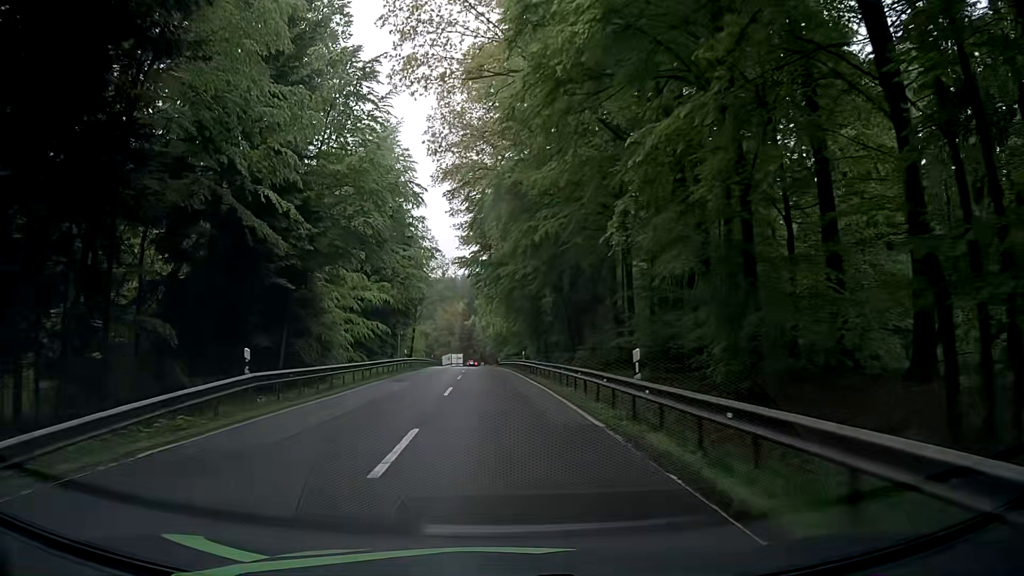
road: secondary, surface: asphalt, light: Day
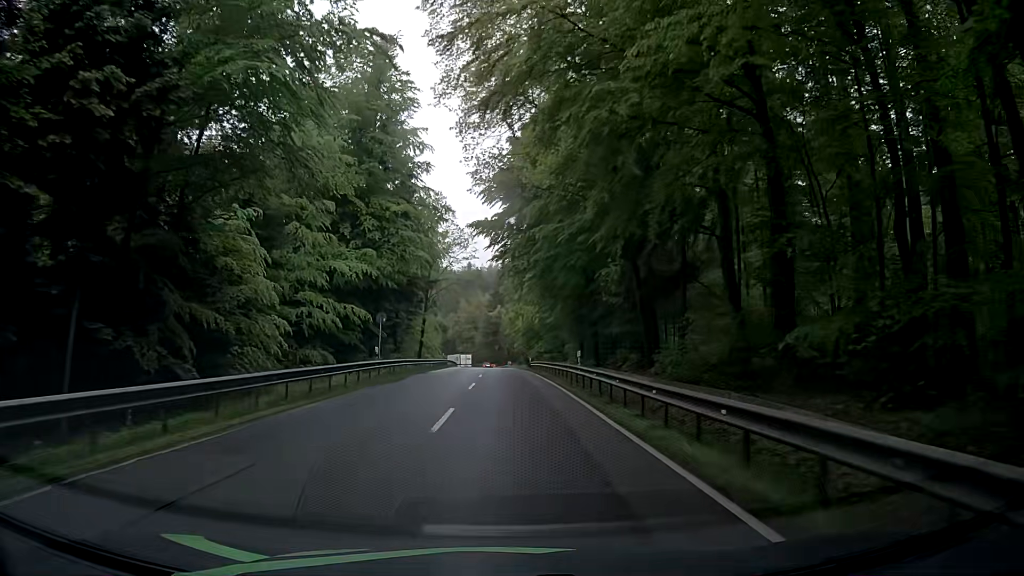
(-0.8, +19.2) m; -3°
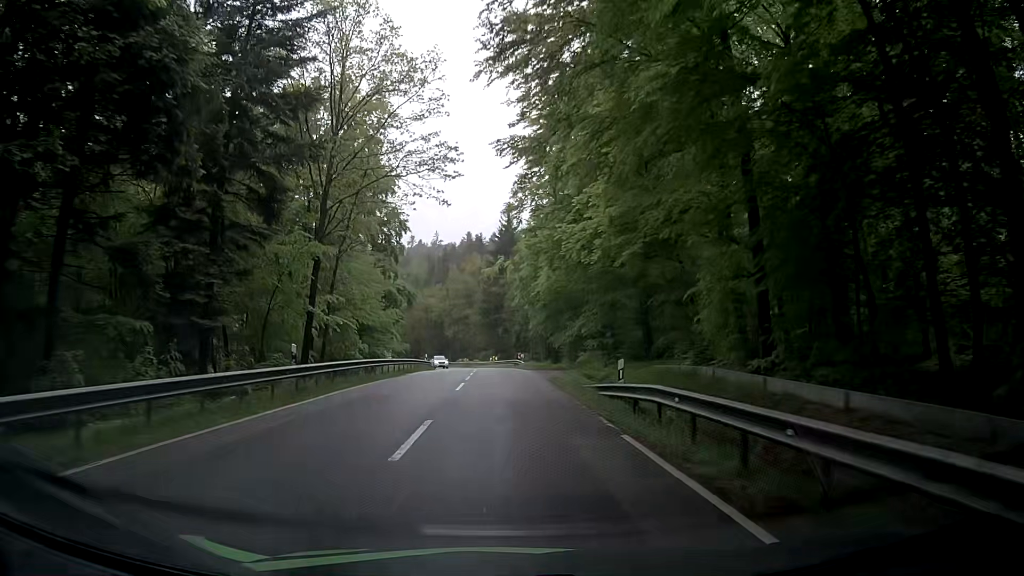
(-0.8, +46.3) m; -1°
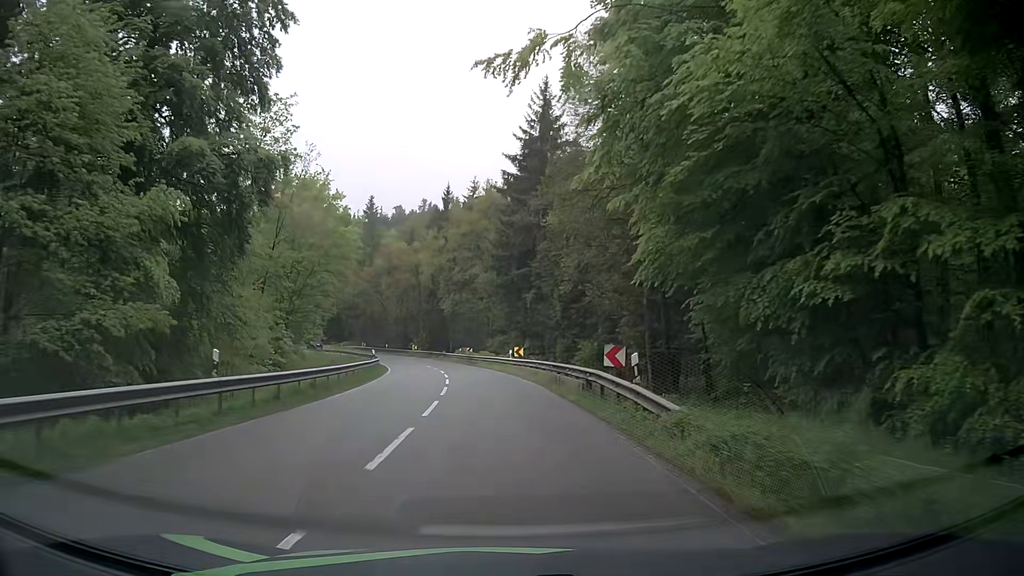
(-0.5, +44.9) m; -2°
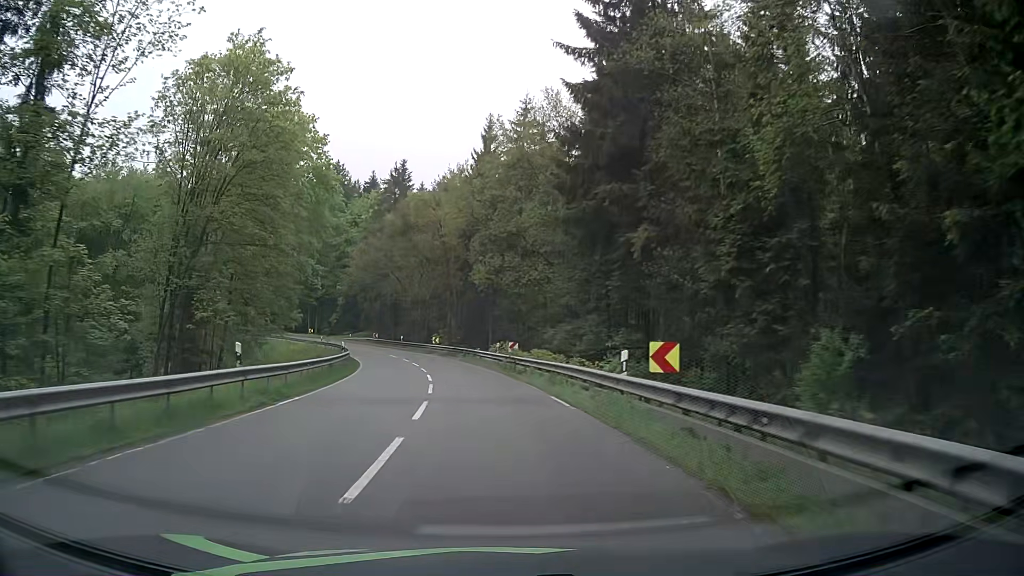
(-1.0, +26.9) m; -4°
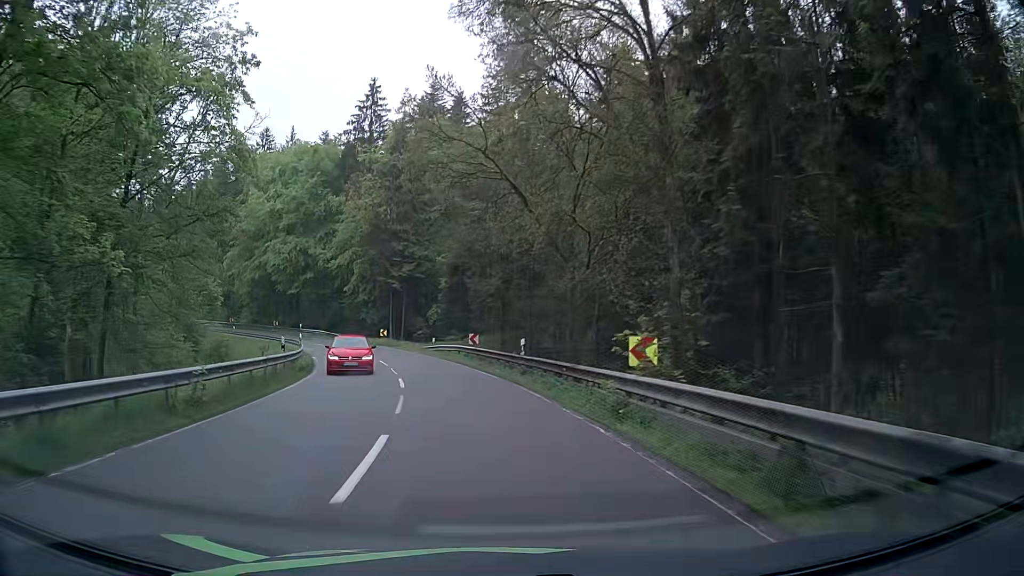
(-5.2, +44.8) m; -14°
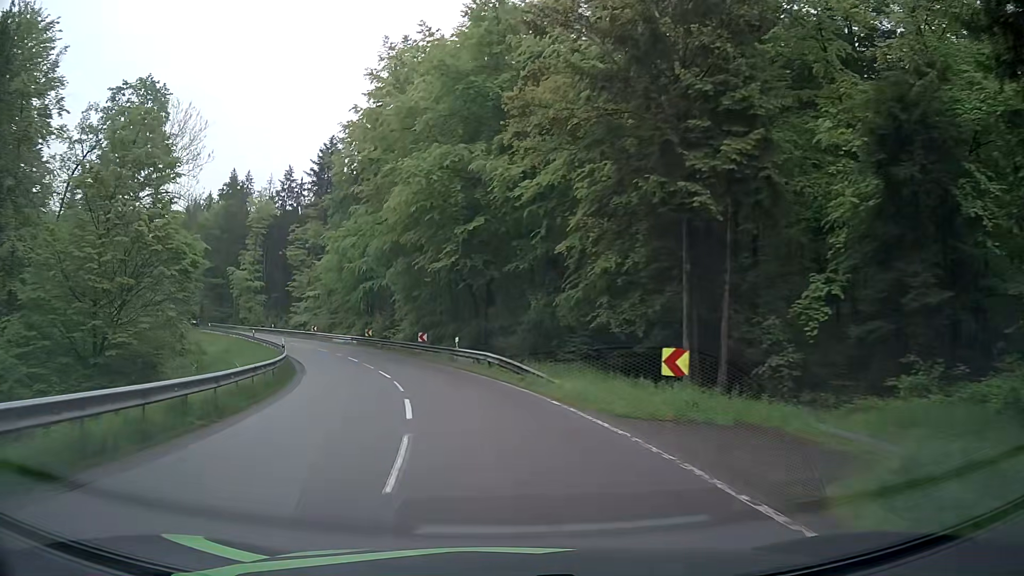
(-7.9, +42.7) m; -21°
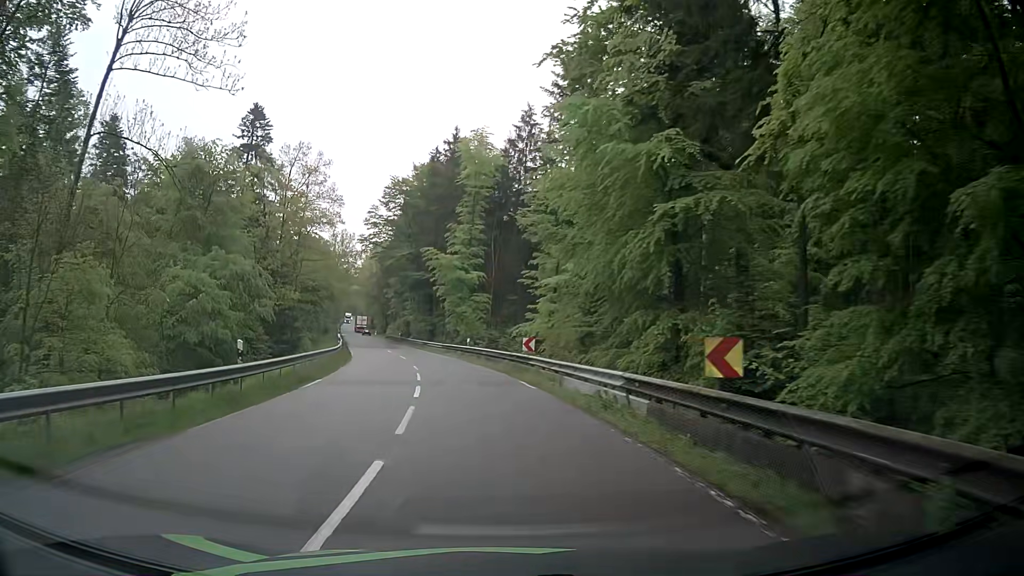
(-9.6, +43.4) m; -23°
(0, +10) (-2, +20) (-3, +30) (-5, +40) (-8, +49) (-10, +59) (-13, +69) (-16, +78) (-18, +88) (-21, +97) m
